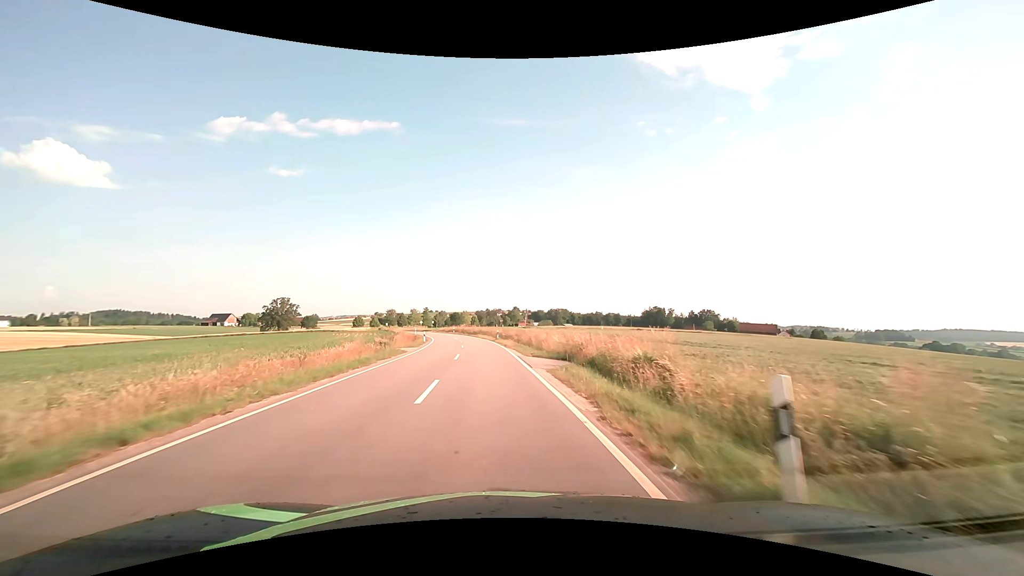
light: Day
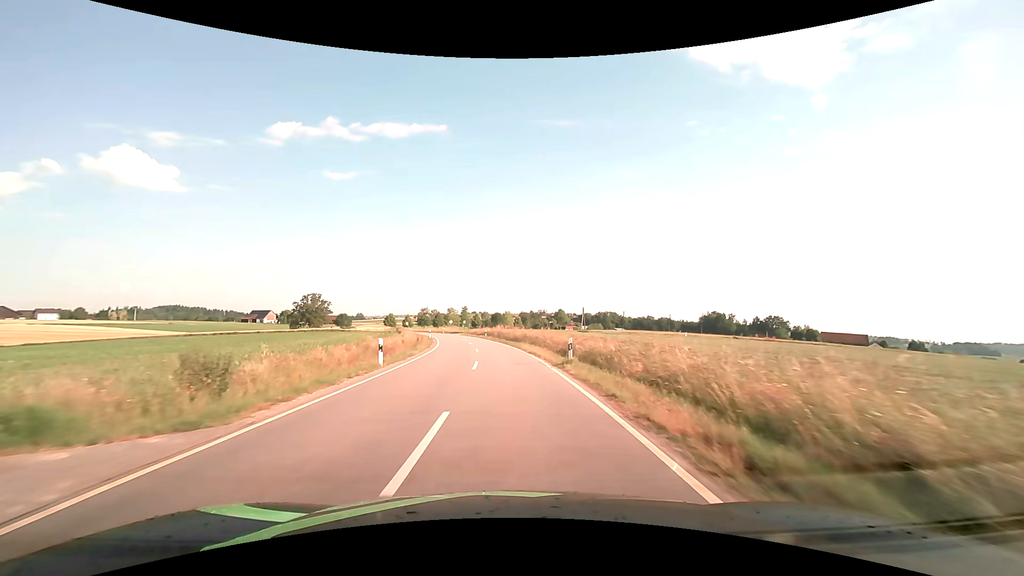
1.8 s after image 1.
(-1.7, +29.1) m; -5°
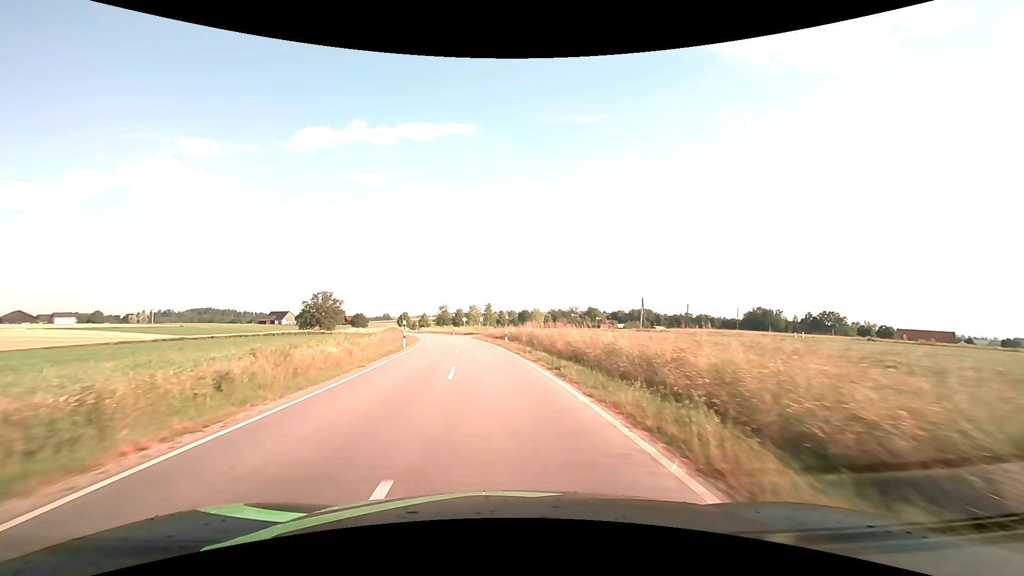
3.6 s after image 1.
(-0.5, +27.9) m; -3°
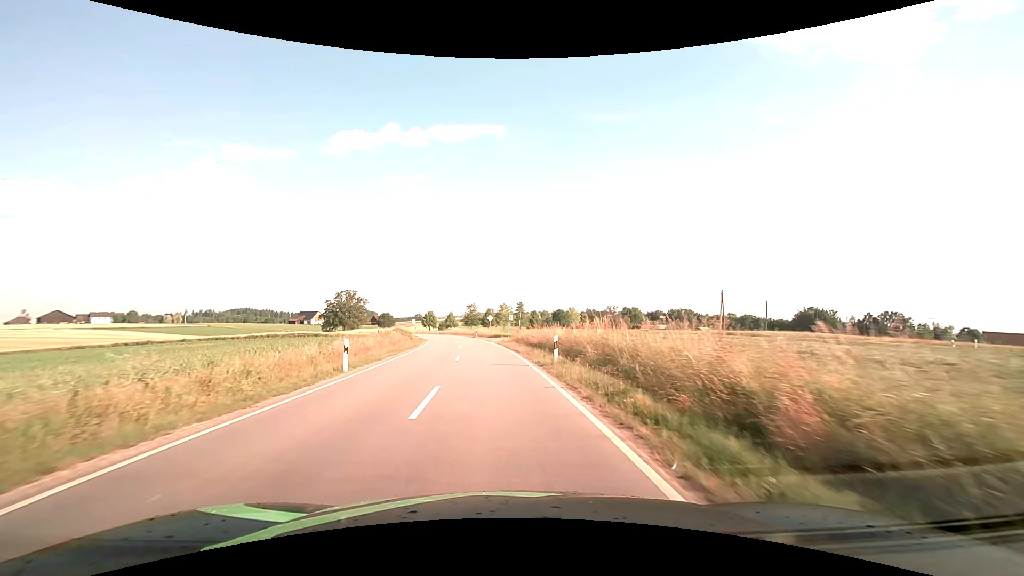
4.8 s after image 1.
(-0.5, +17.4) m; -4°
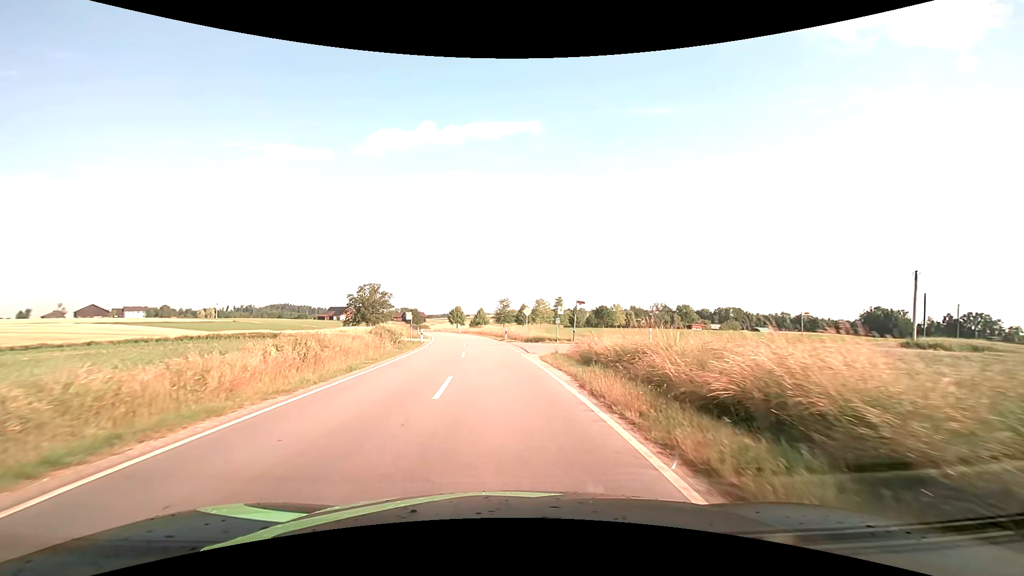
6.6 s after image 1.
(-1.0, +22.2) m; -4°
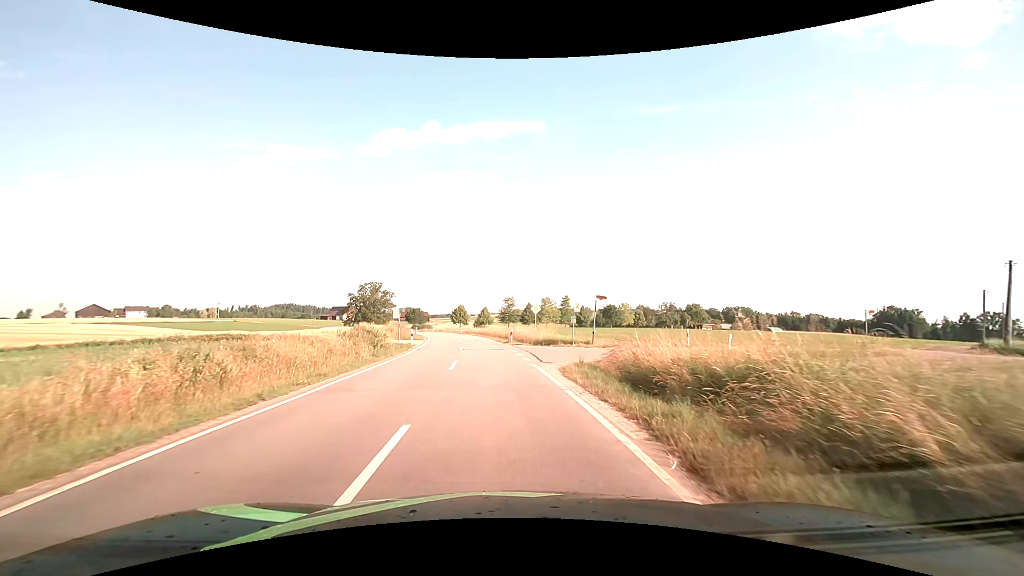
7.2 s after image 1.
(0.0, +6.1) m; 0°
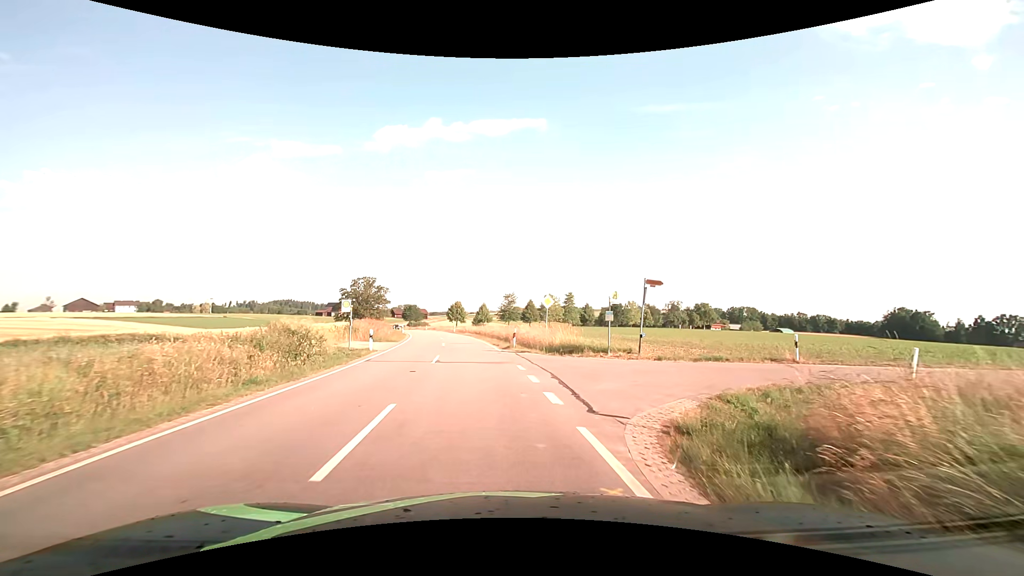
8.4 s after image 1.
(-0.1, +10.3) m; -1°
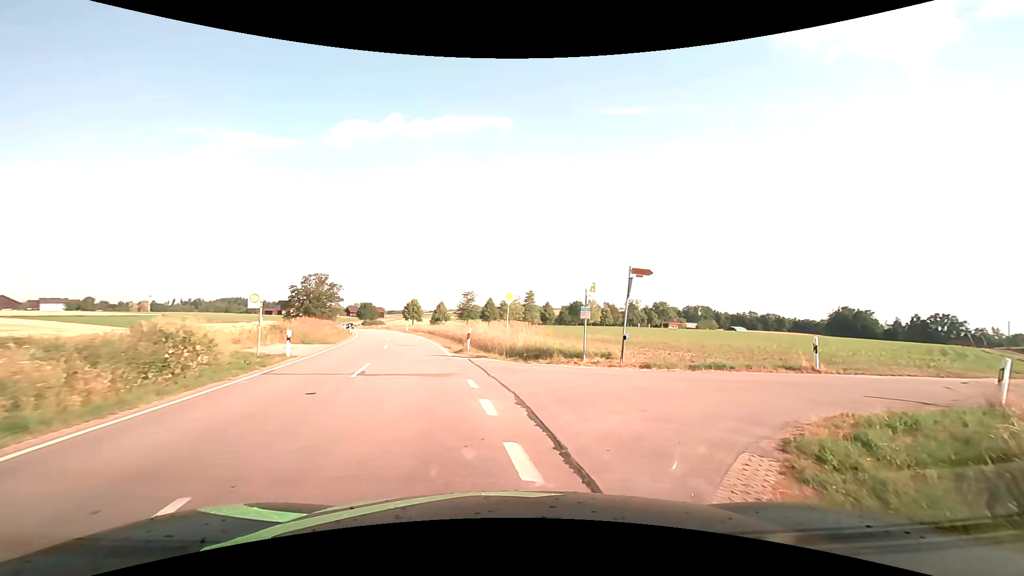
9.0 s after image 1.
(+0.1, +4.0) m; +4°
